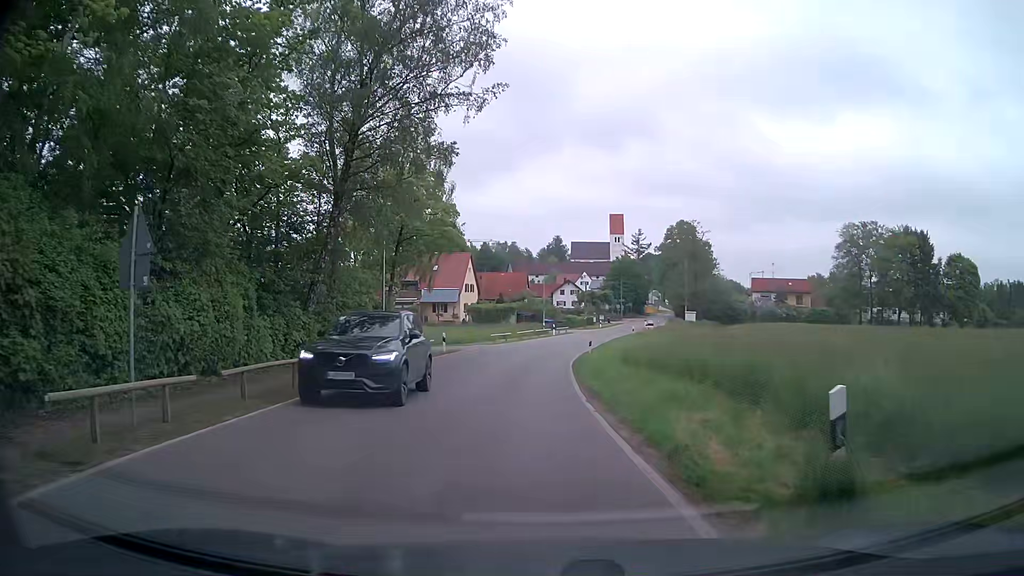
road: secondary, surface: asphalt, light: Day
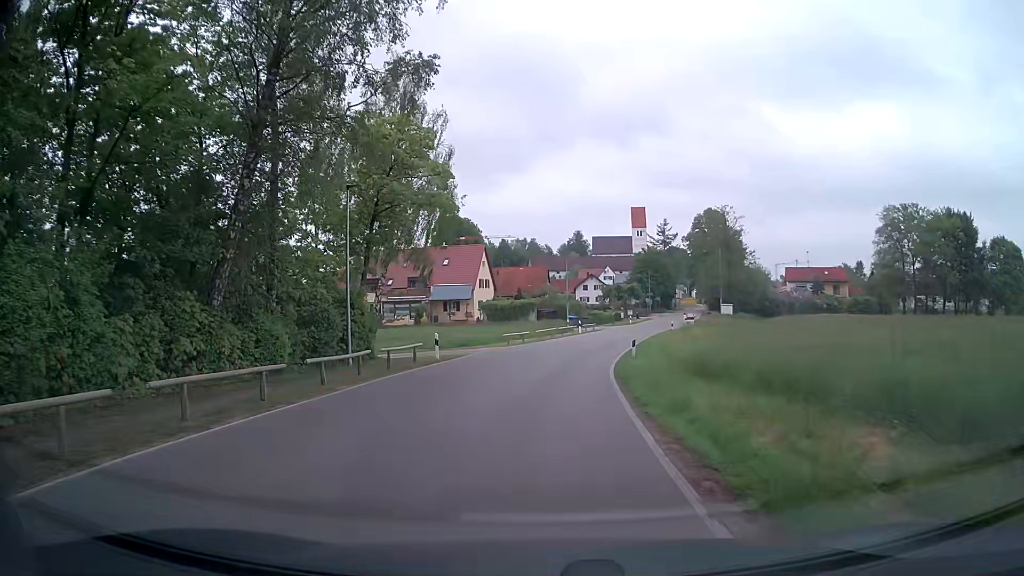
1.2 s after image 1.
(-0.1, +8.9) m; -2°
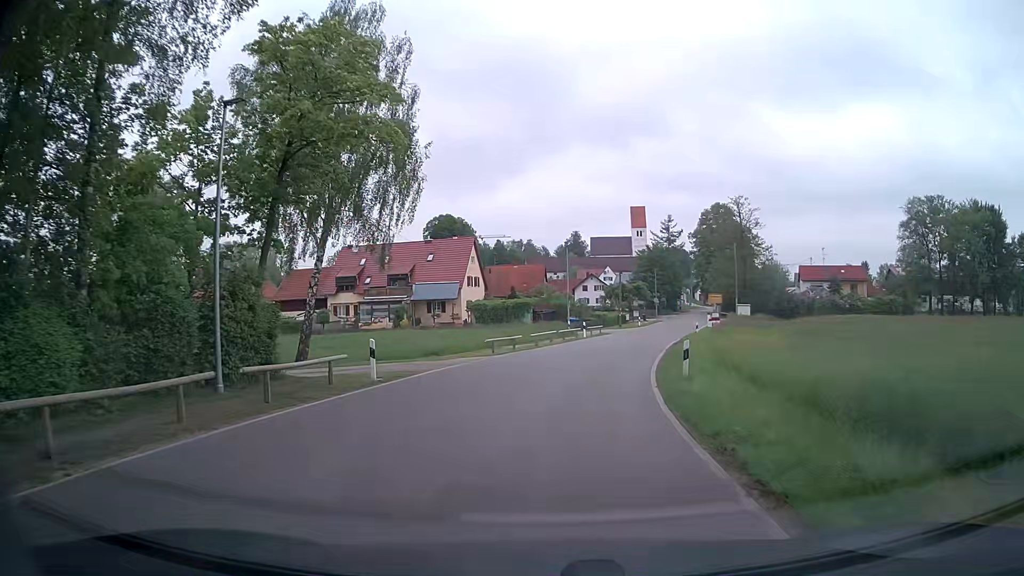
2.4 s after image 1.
(-0.1, +9.6) m; -1°
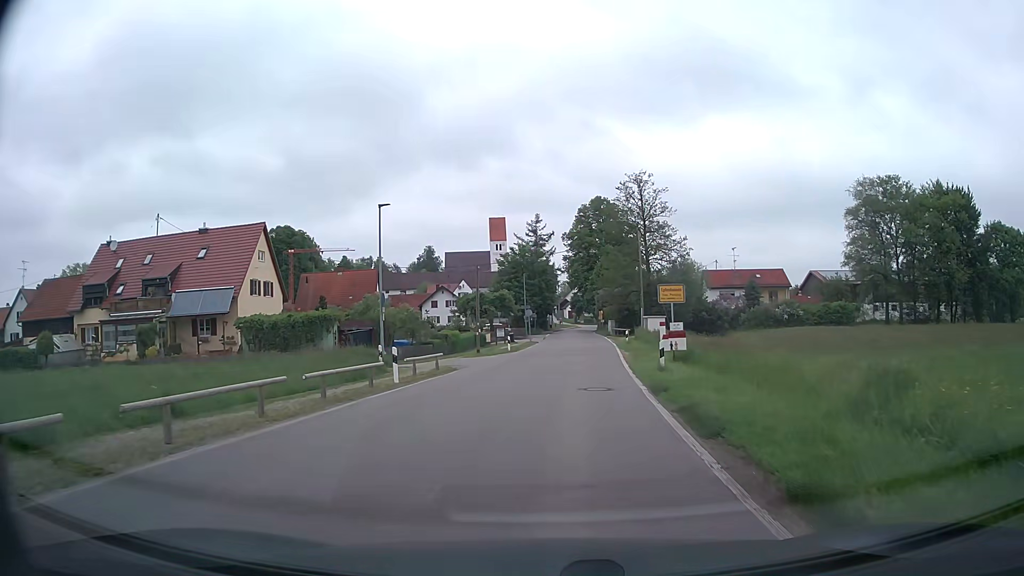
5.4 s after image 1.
(+2.5, +25.3) m; +12°
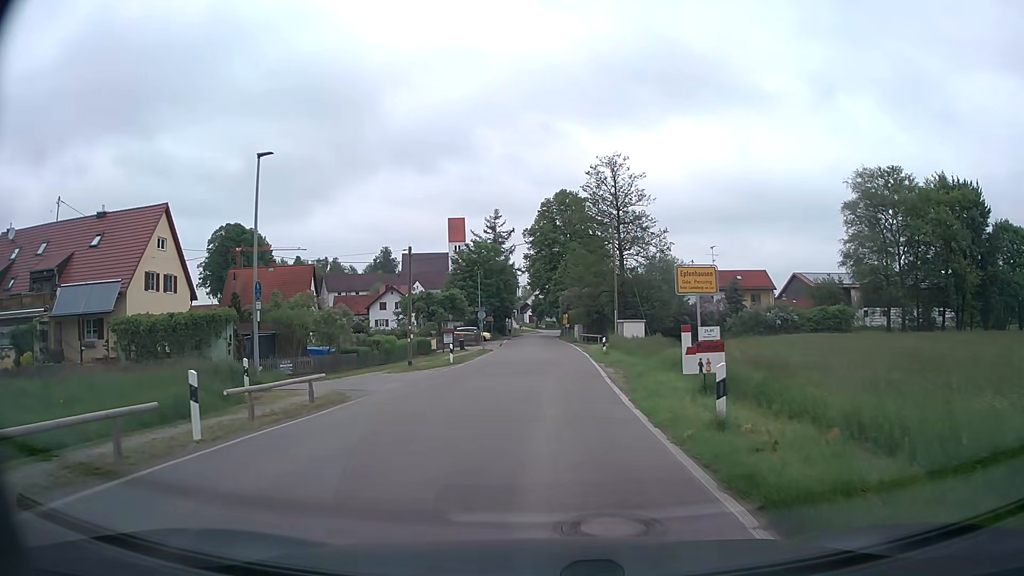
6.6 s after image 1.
(+0.2, +9.6) m; +3°
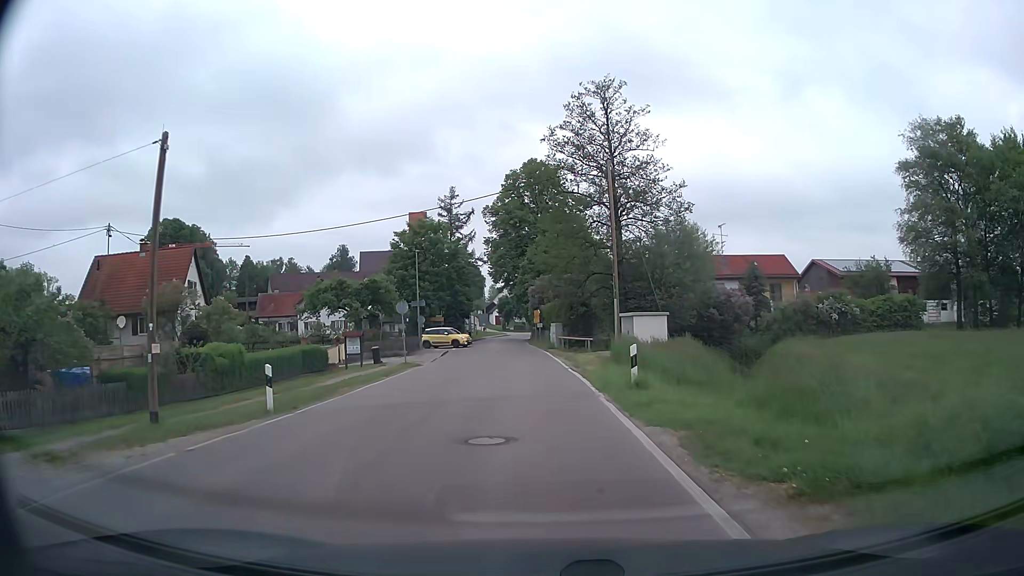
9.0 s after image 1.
(+0.5, +19.4) m; +3°
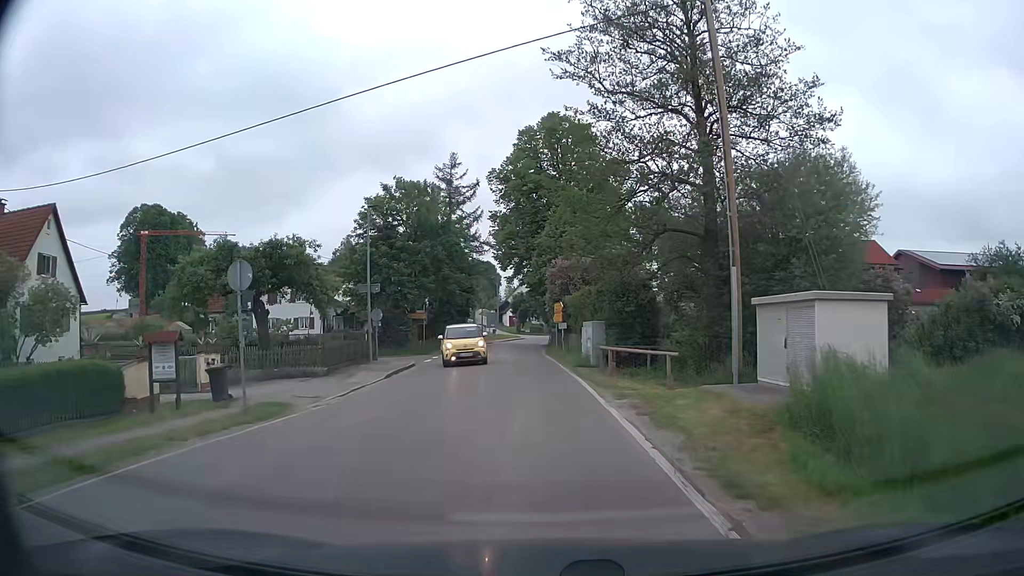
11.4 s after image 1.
(-0.4, +18.9) m; -2°
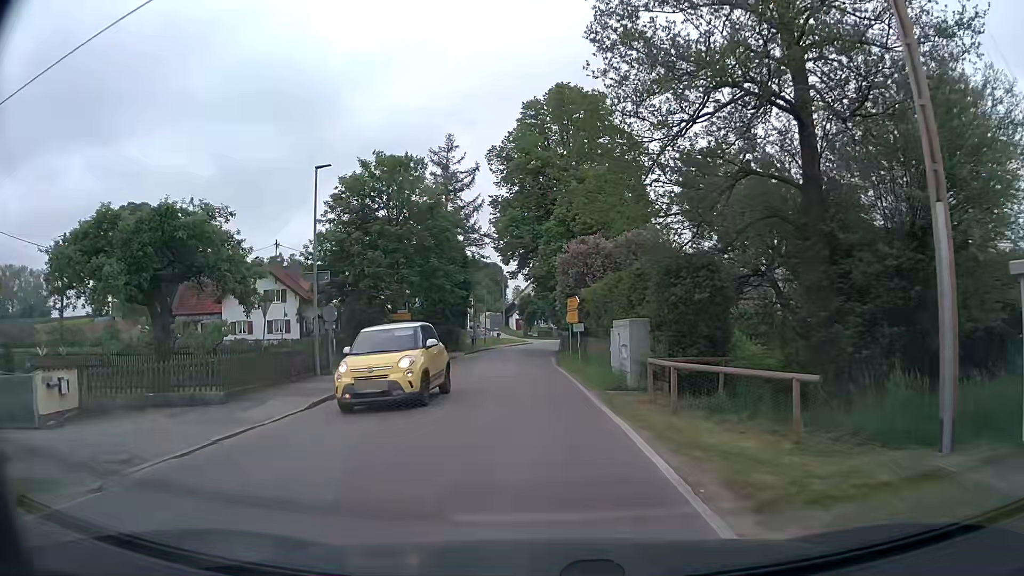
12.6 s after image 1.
(-0.1, +8.5) m; -1°
(0, +10) (0, +20) (-3, +29) (-13, +32) (-23, +32) (-32, +30) (-42, +29) (-52, +28) (-62, +27) (-72, +25) m
